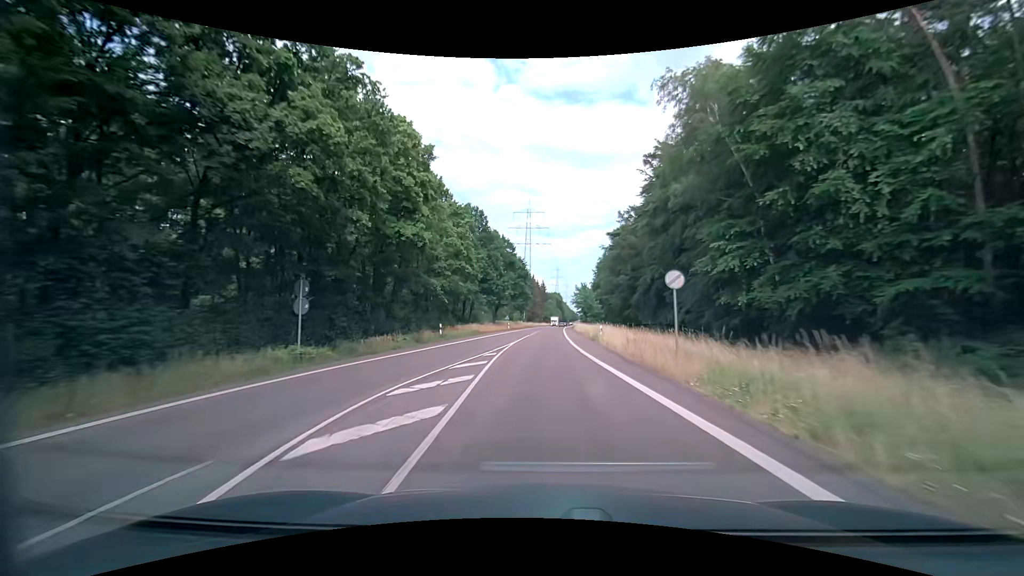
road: secondary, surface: asphalt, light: Day
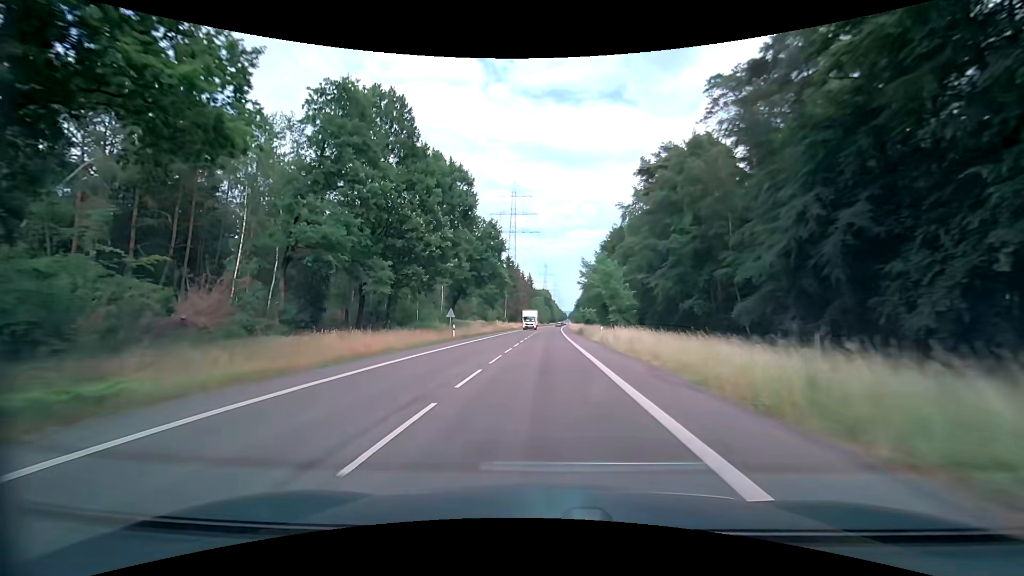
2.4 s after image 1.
(+0.2, +45.3) m; +1°
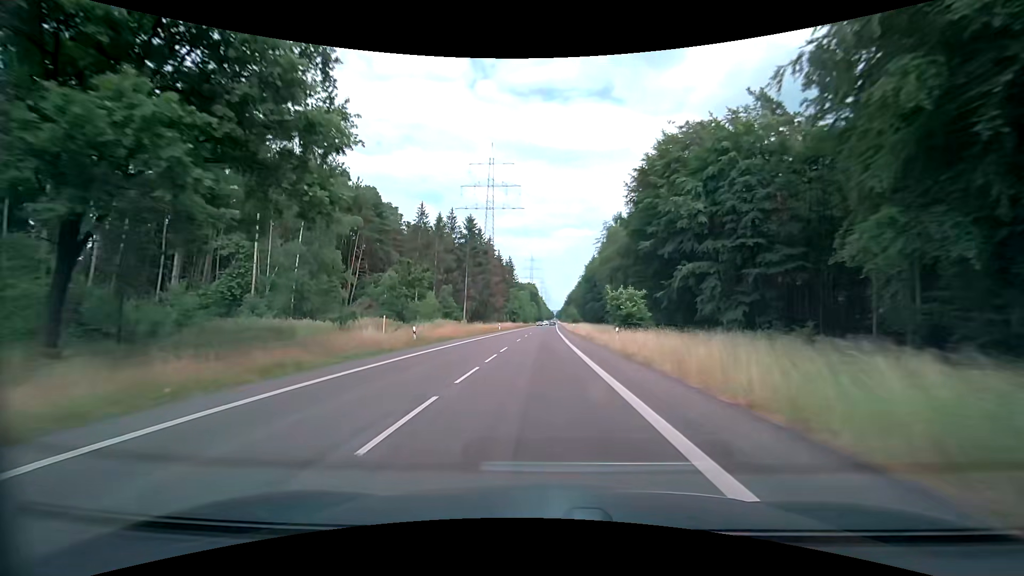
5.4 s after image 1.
(+1.2, +62.2) m; +2°
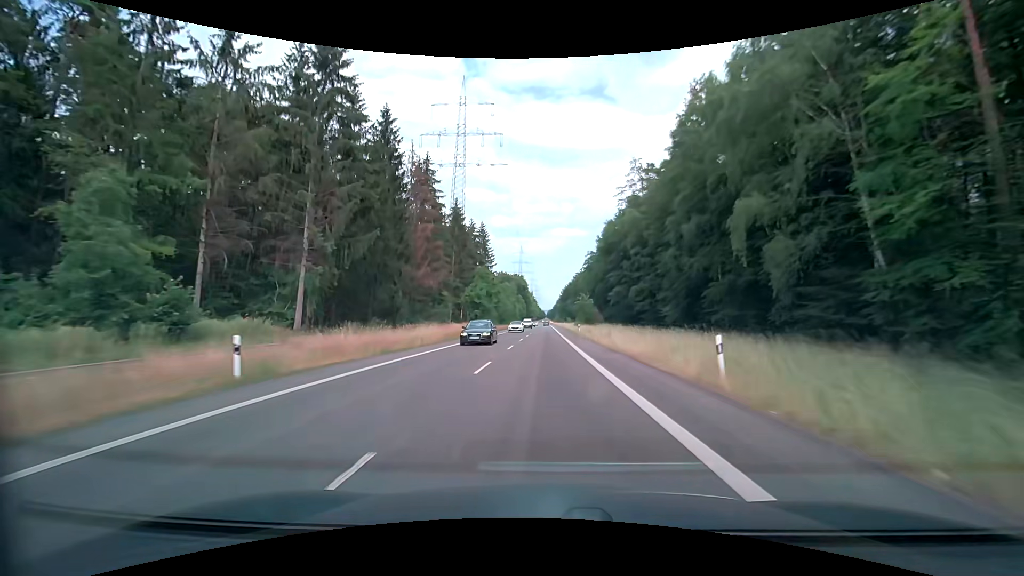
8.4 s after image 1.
(+0.2, +67.5) m; +1°
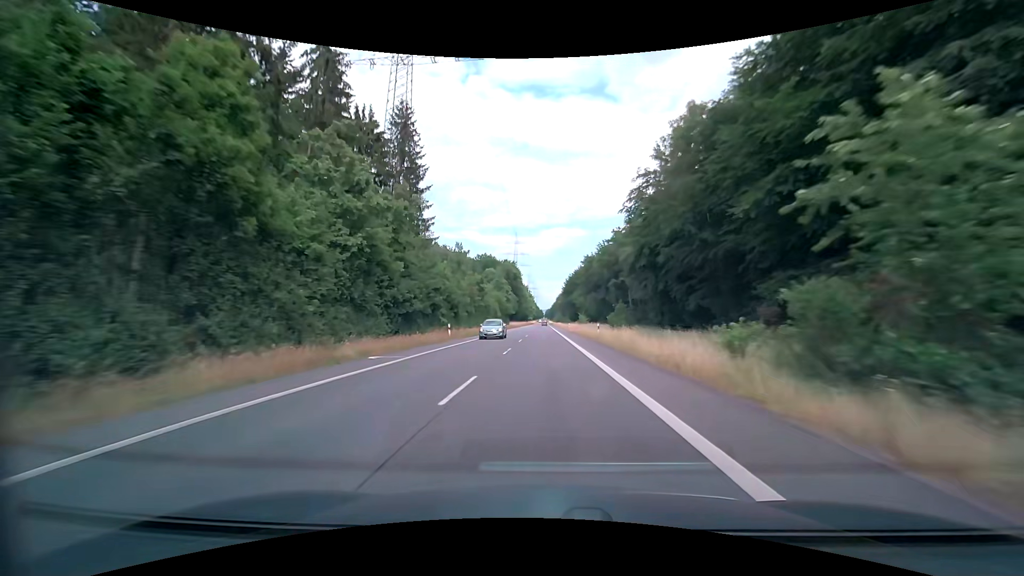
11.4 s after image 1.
(+0.3, +71.3) m; 0°
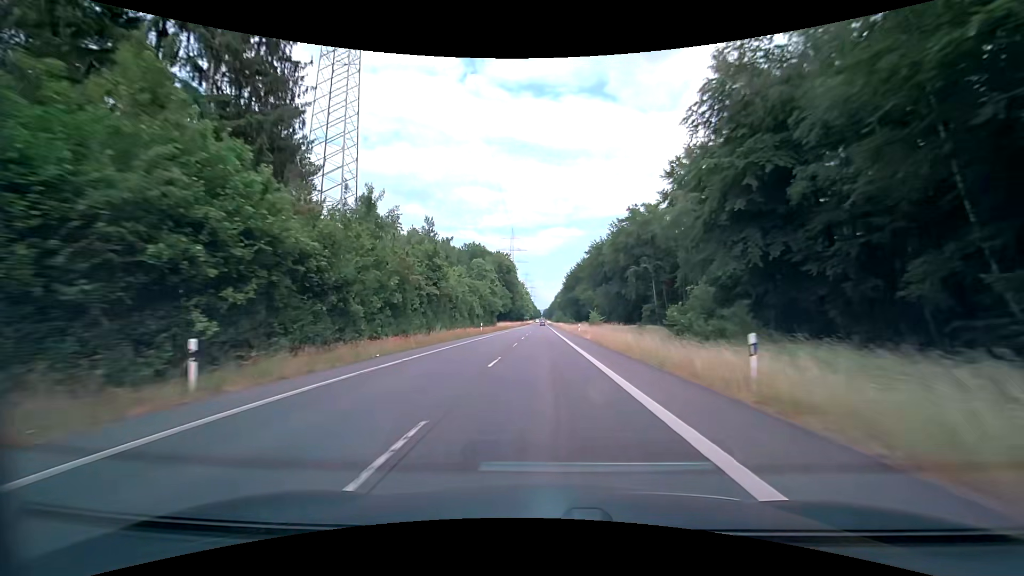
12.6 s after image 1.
(+0.1, +29.2) m; 0°
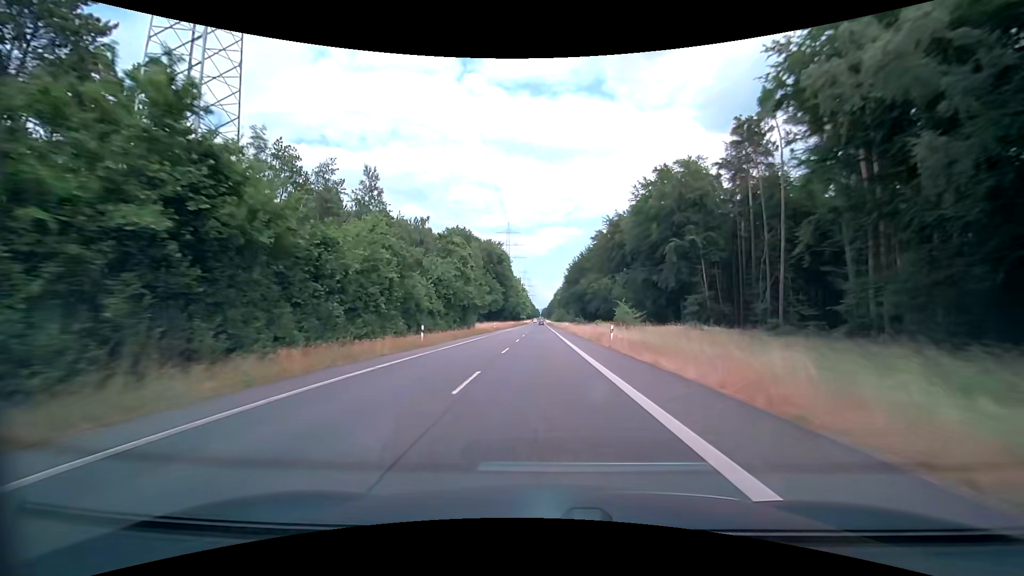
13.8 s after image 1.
(0.0, +29.5) m; +1°
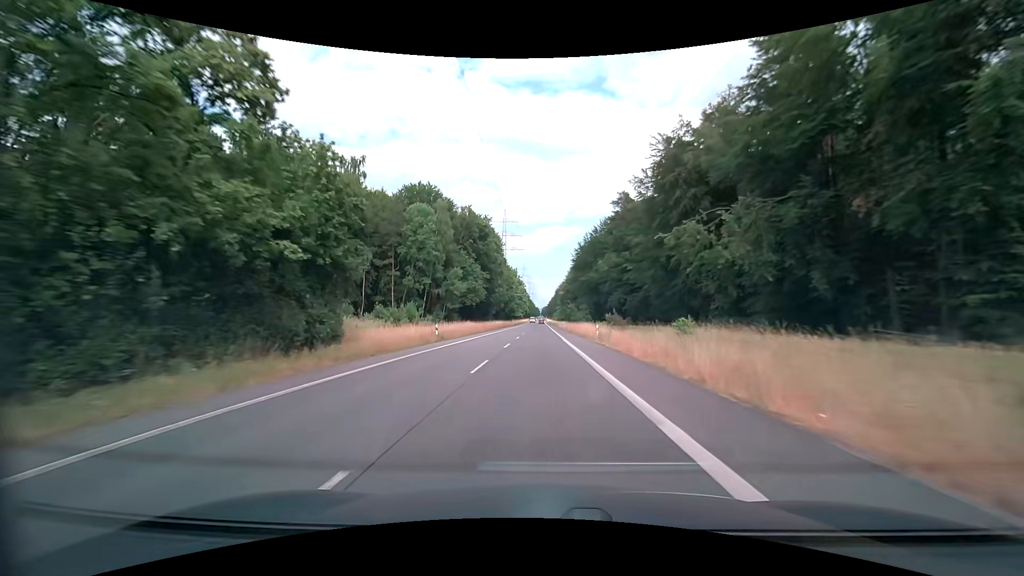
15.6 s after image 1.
(-0.4, +44.8) m; 0°
(0, +10) (0, +20) (0, +30) (0, +40) (0, +50) (0, +60) (0, +70) (0, +80) (0, +90) (-1, +100) m
